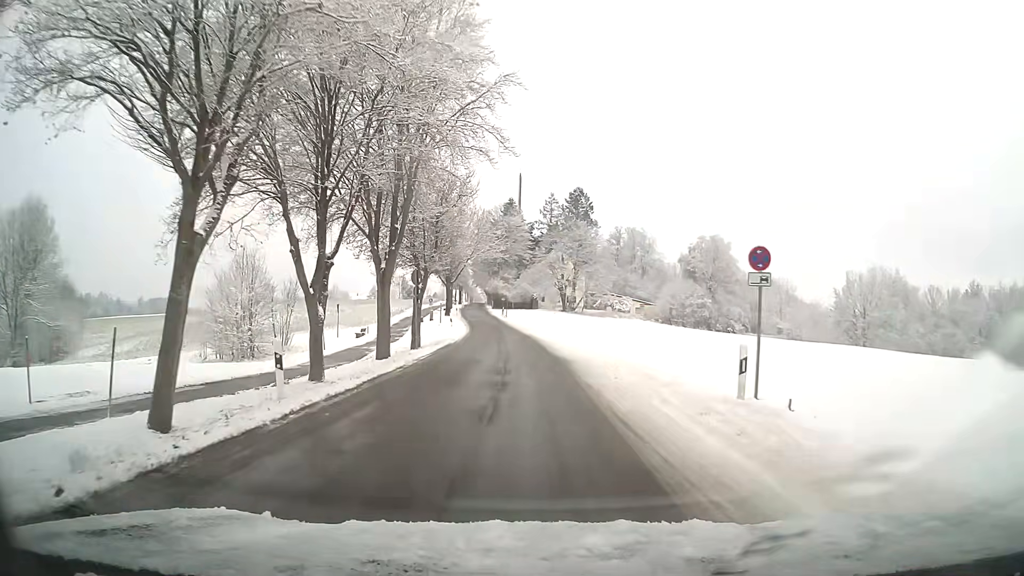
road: residential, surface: asphalt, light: Day
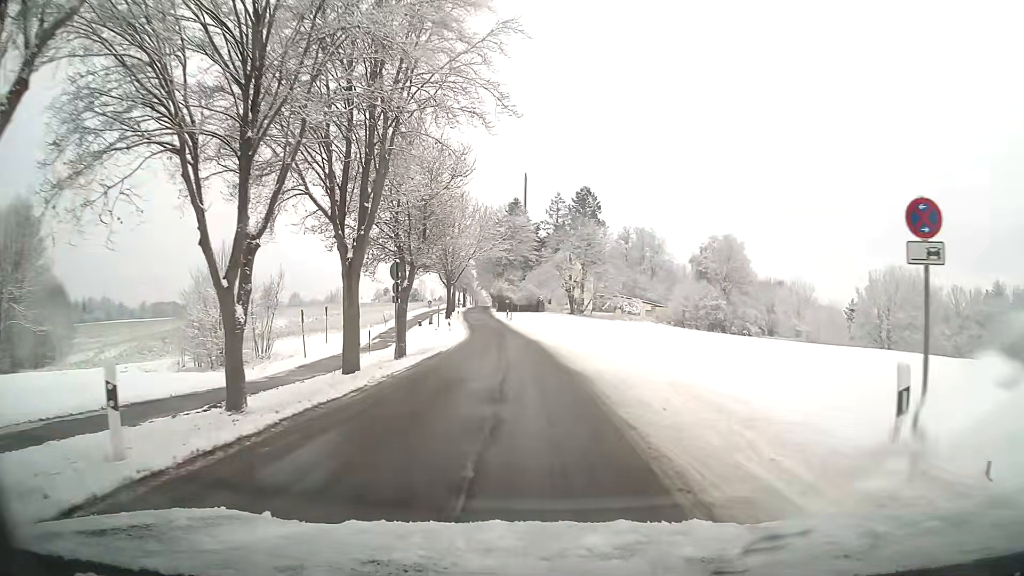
(0.0, +4.9) m; 0°
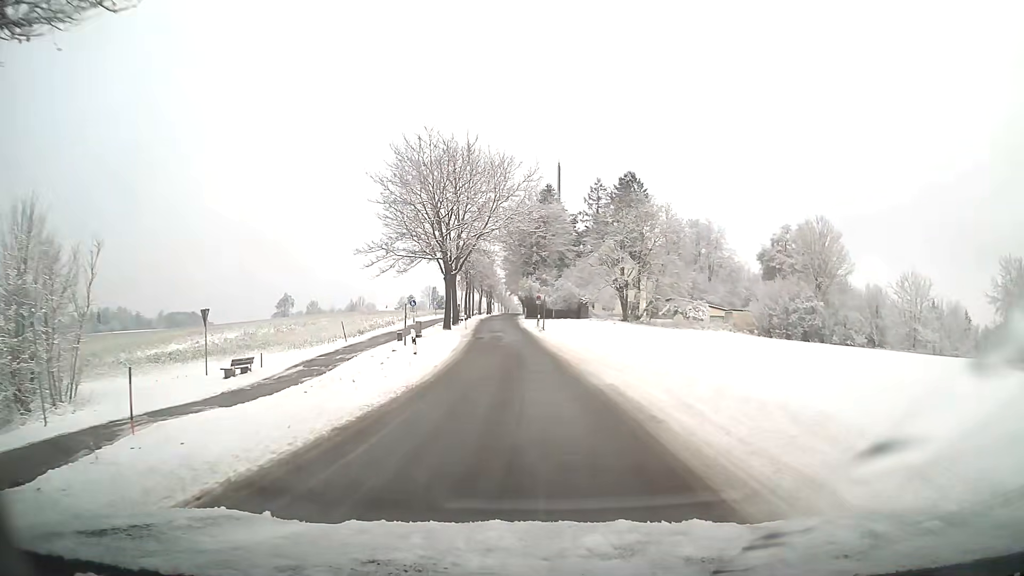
(-0.7, +24.7) m; -3°
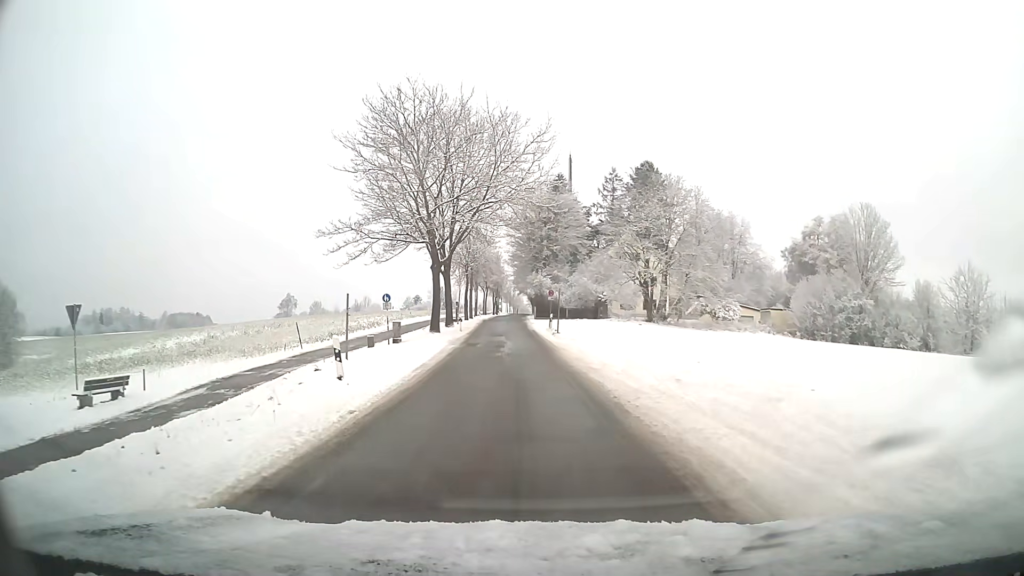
(-0.1, +10.1) m; -1°
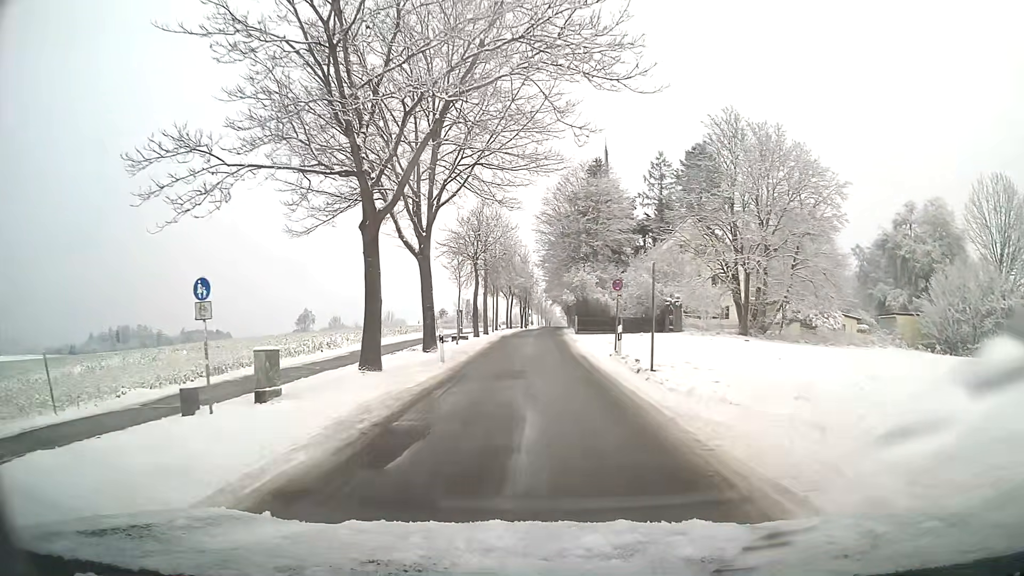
(-0.5, +20.6) m; -3°
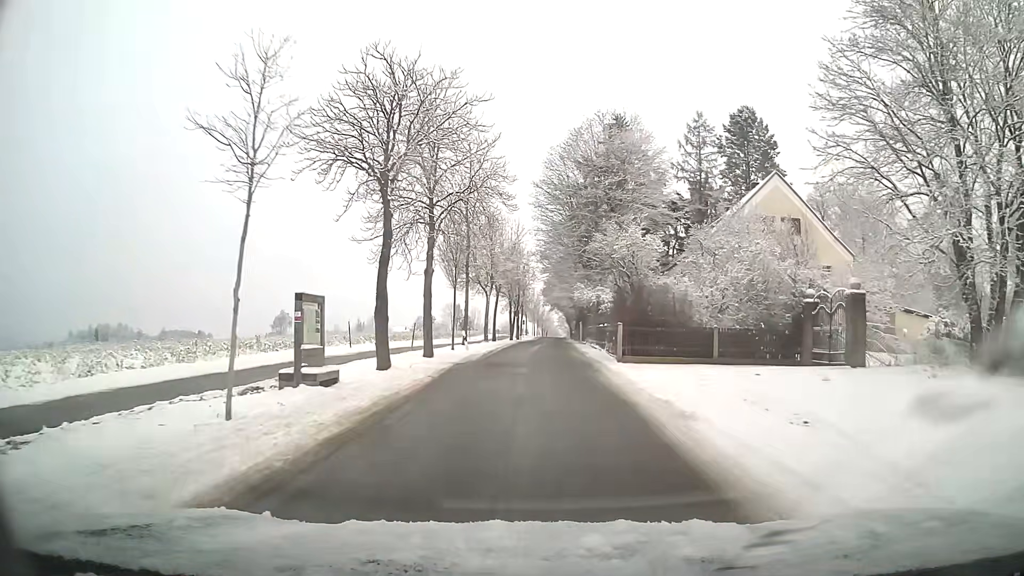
(0.0, +26.3) m; 0°
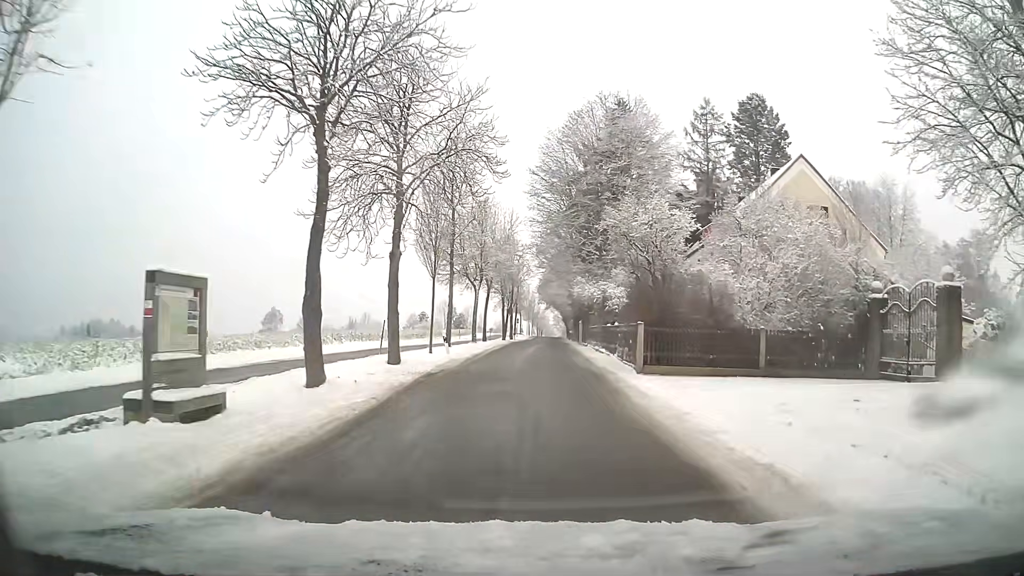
(0.0, +5.3) m; 0°
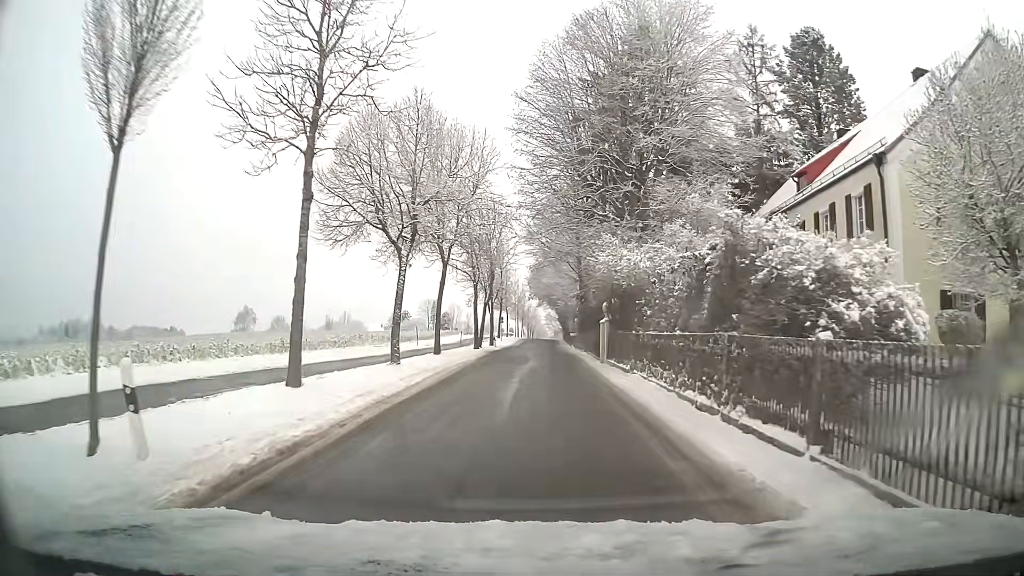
(+0.2, +20.8) m; +1°
